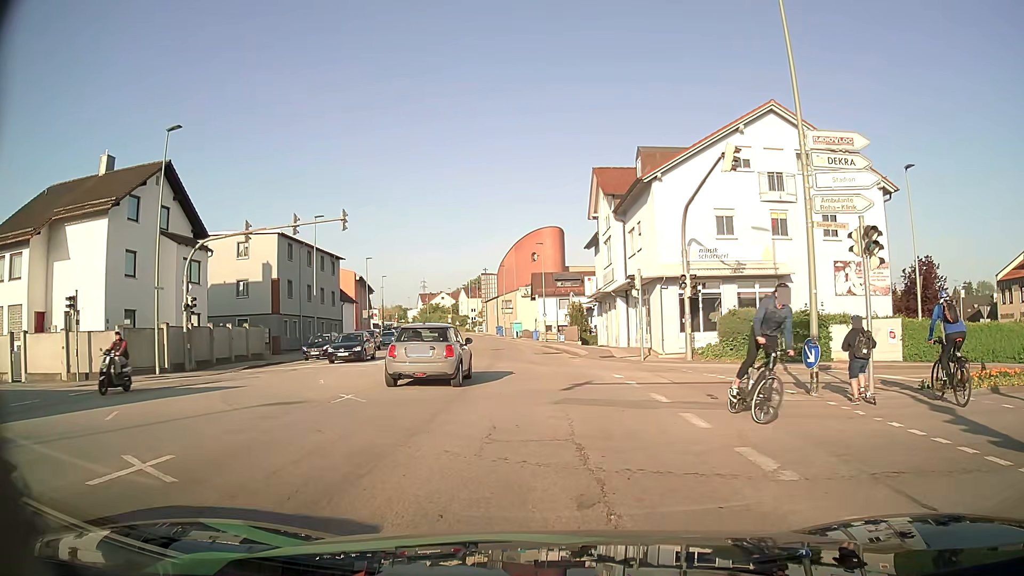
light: Day
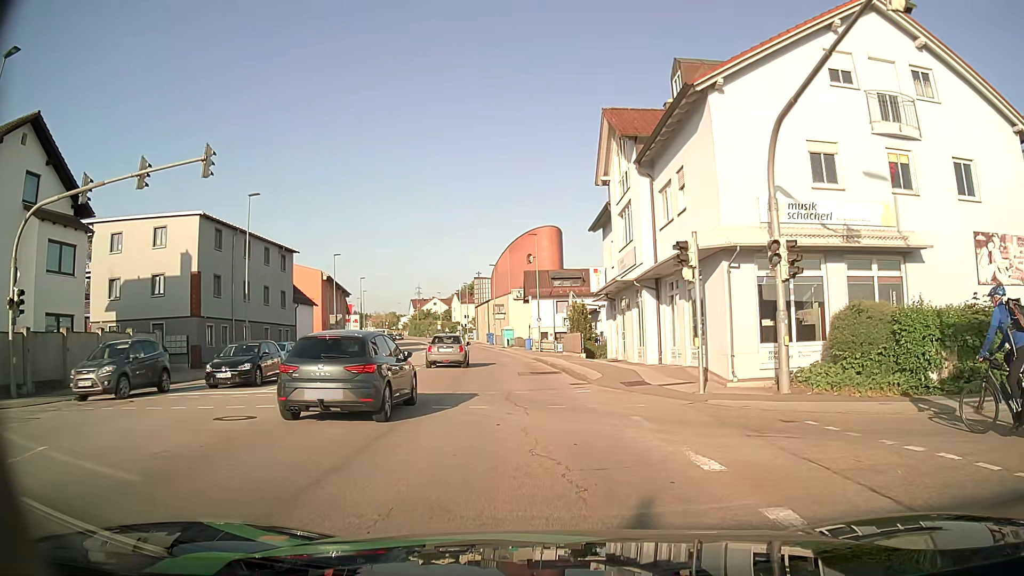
(+0.2, +11.7) m; 0°
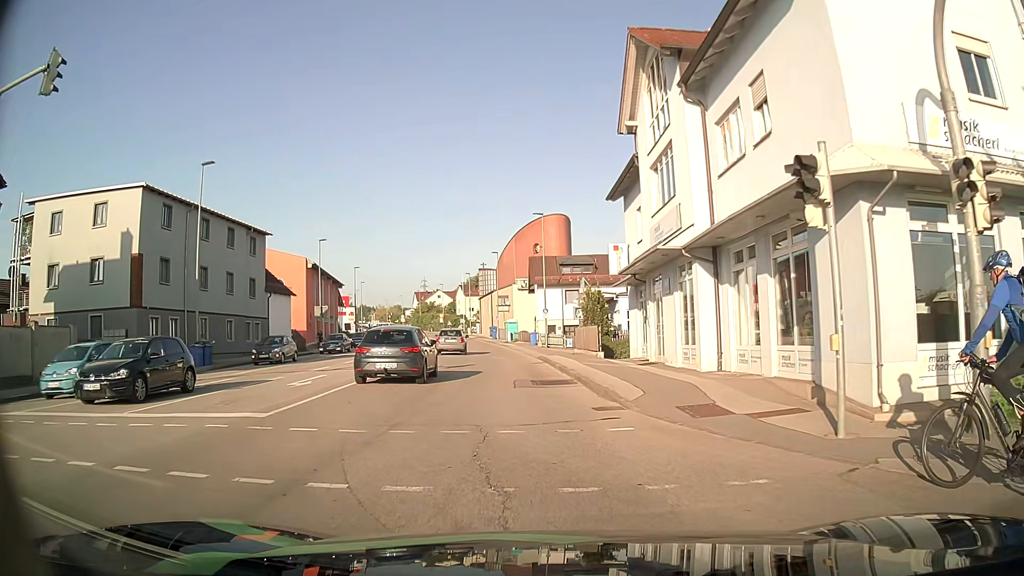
(0.0, +7.2) m; -1°
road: tertiary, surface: asphalt
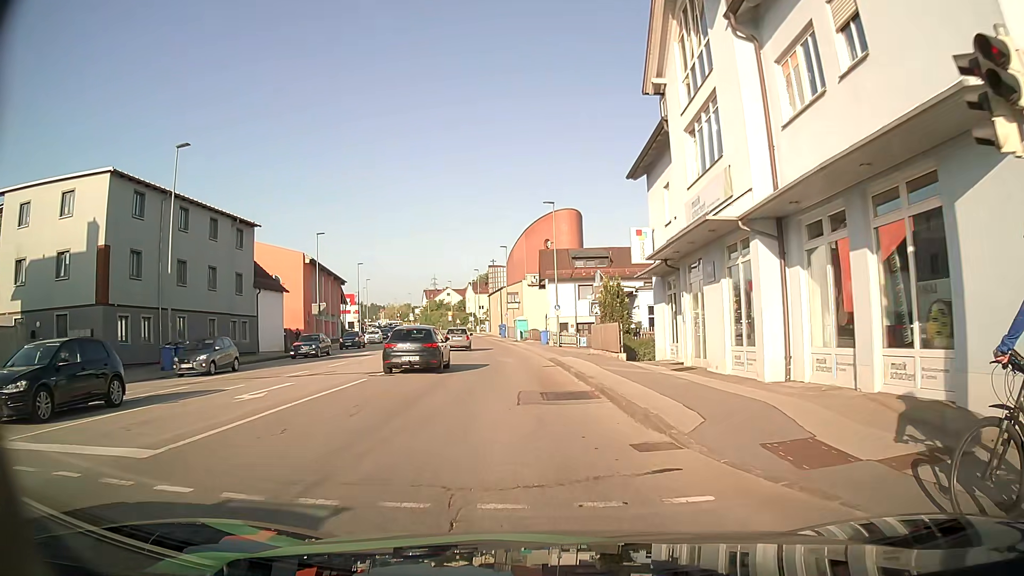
(0.0, +3.9) m; 0°
(0, +10) (-1, +20) (-1, +30) (-2, +40) (-4, +50) (-5, +60) (-6, +70) (-8, +79) (-10, +89) (-12, +99) m
